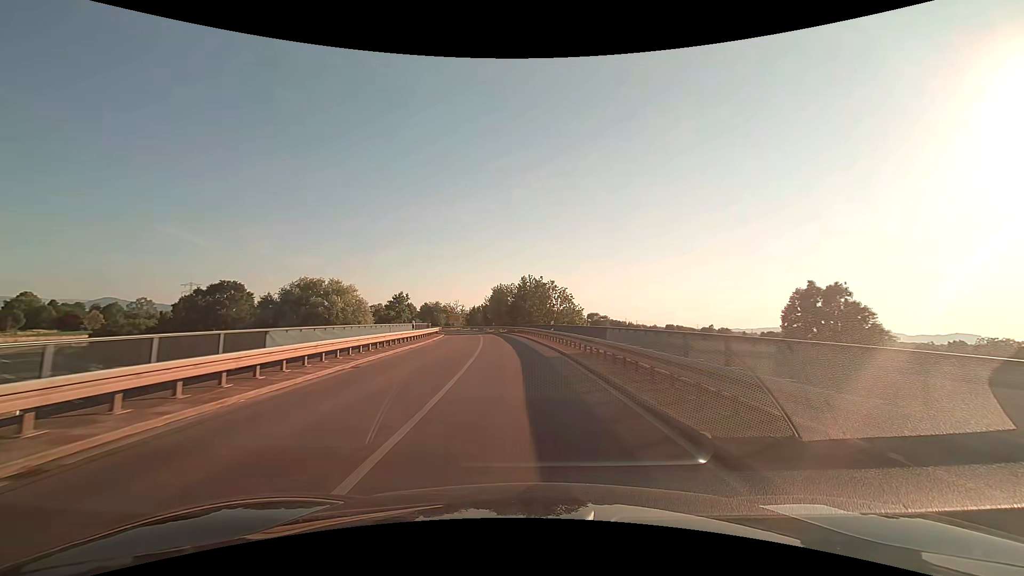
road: secondary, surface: asphalt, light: Day
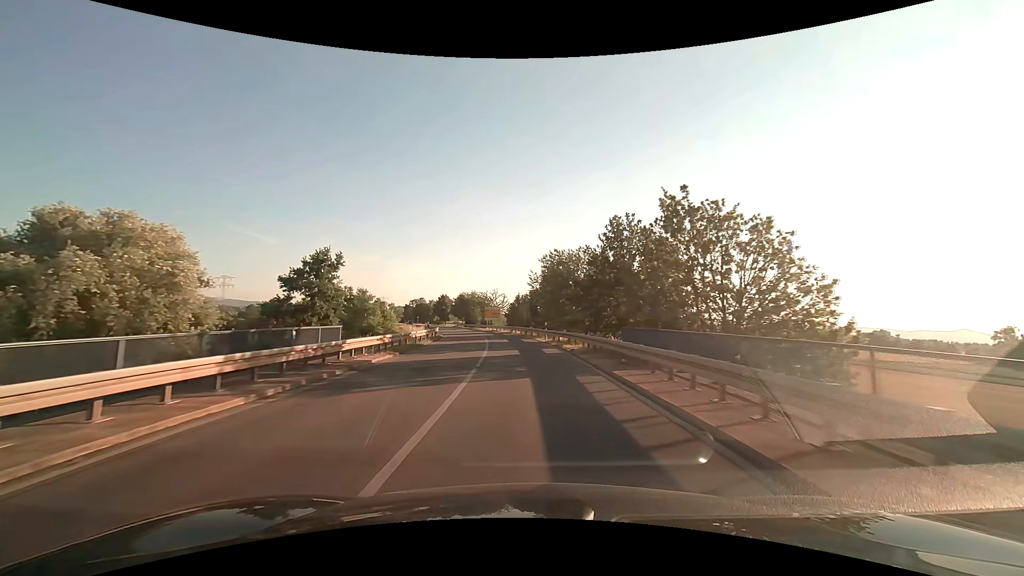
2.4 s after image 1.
(-2.5, +42.5) m; -7°
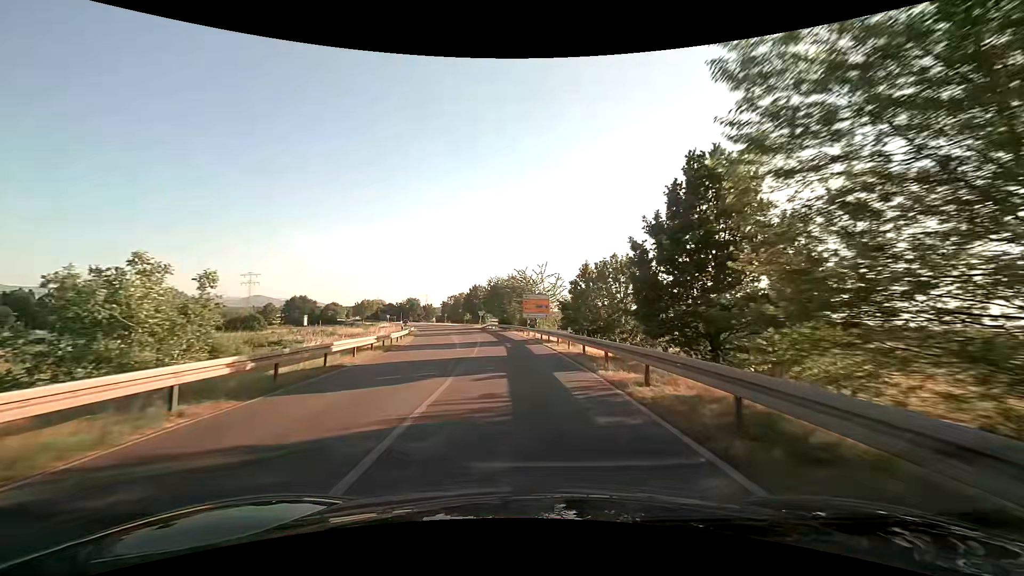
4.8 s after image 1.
(-1.8, +40.2) m; -6°
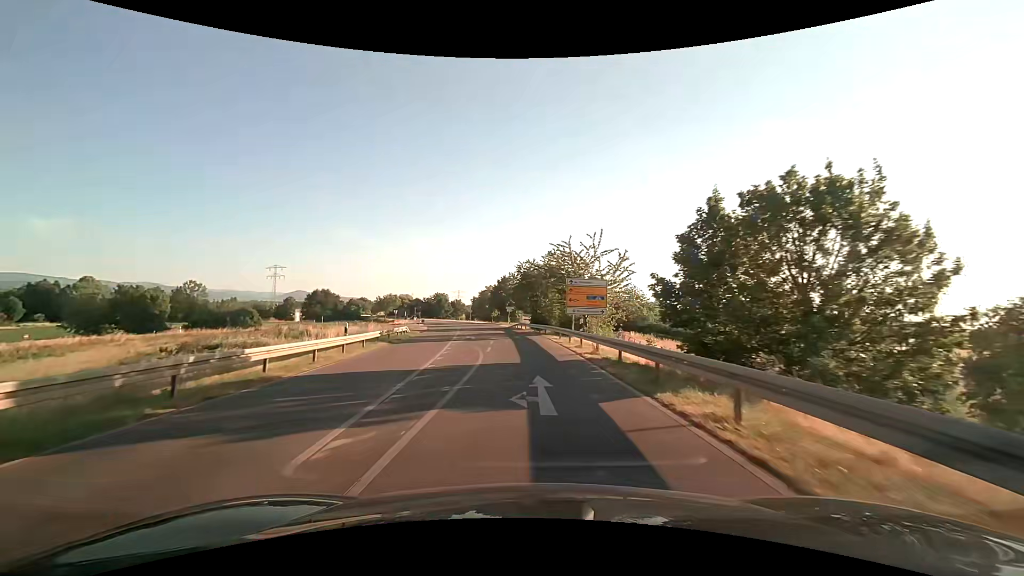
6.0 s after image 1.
(-0.7, +19.1) m; -4°
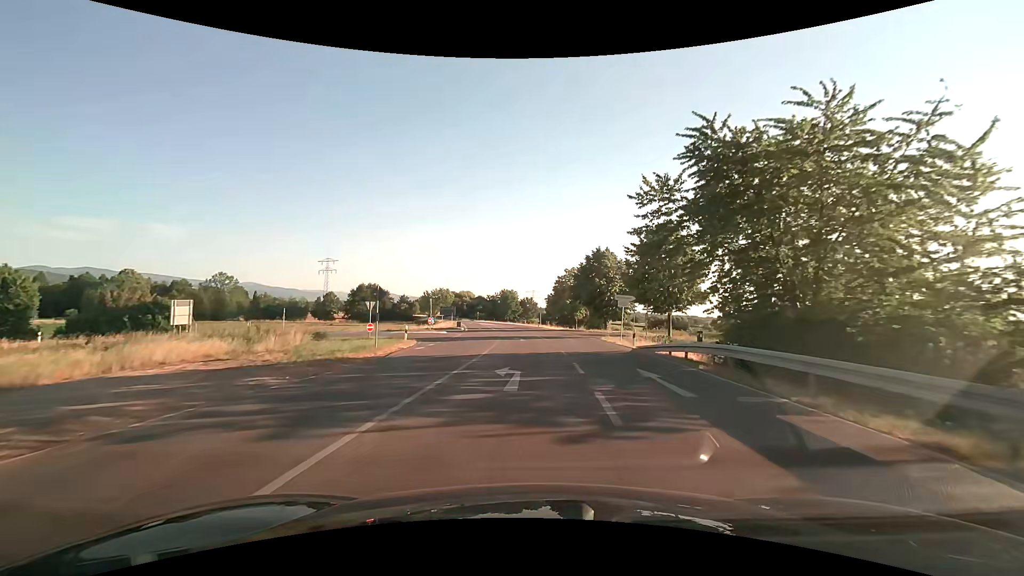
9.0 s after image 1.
(-4.0, +44.1) m; -9°
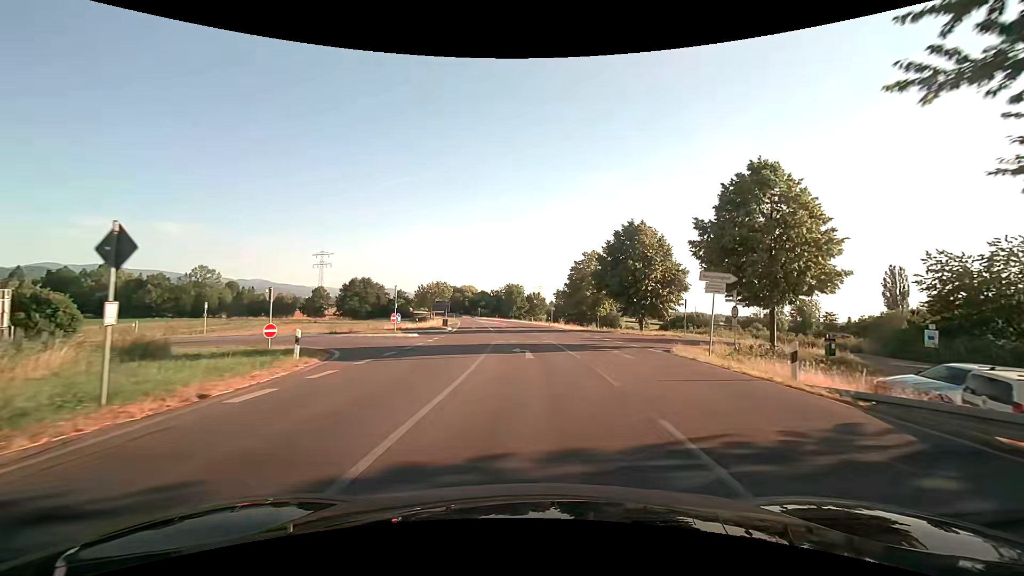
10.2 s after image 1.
(-0.2, +14.8) m; -1°
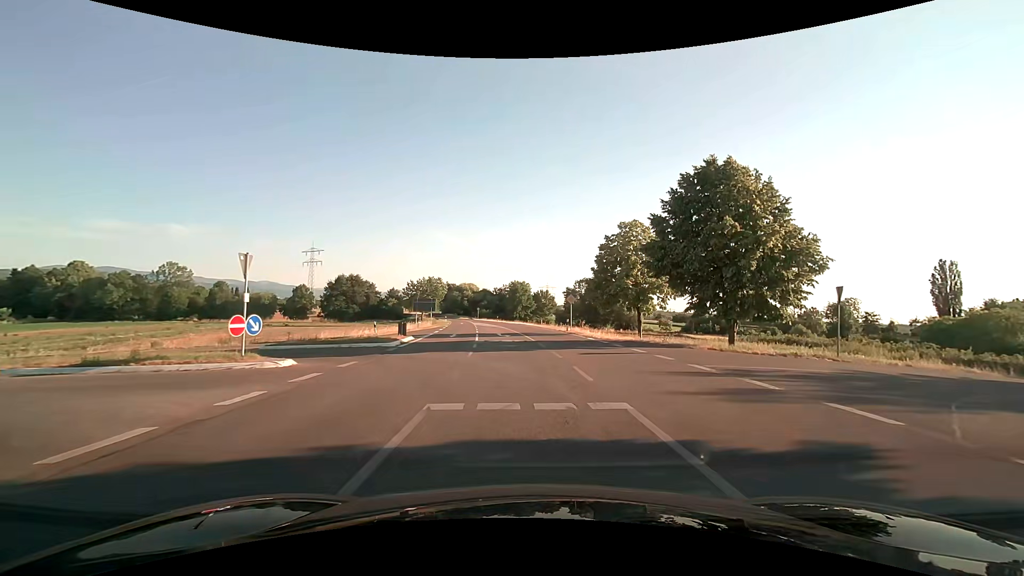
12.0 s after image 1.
(-0.1, +17.6) m; -1°
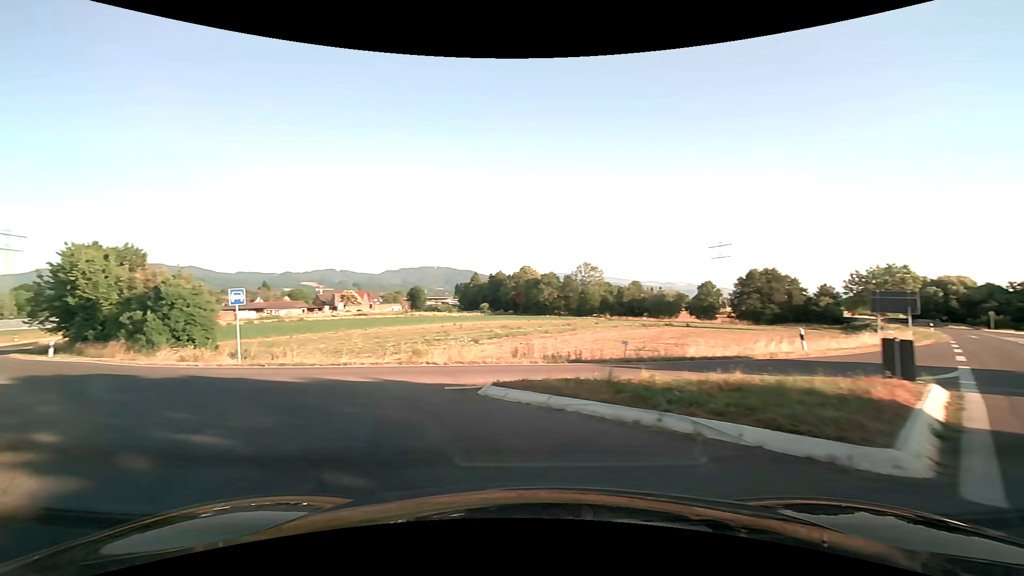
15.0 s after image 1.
(-4.0, +17.3) m; -45°
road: trunk_link
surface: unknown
(-4, +9) (-11, +15) (-20, +21) (-28, +27) (-36, +33) (-44, +39) (-52, +45) (-59, +52) (-66, +59) (-72, +67) m
